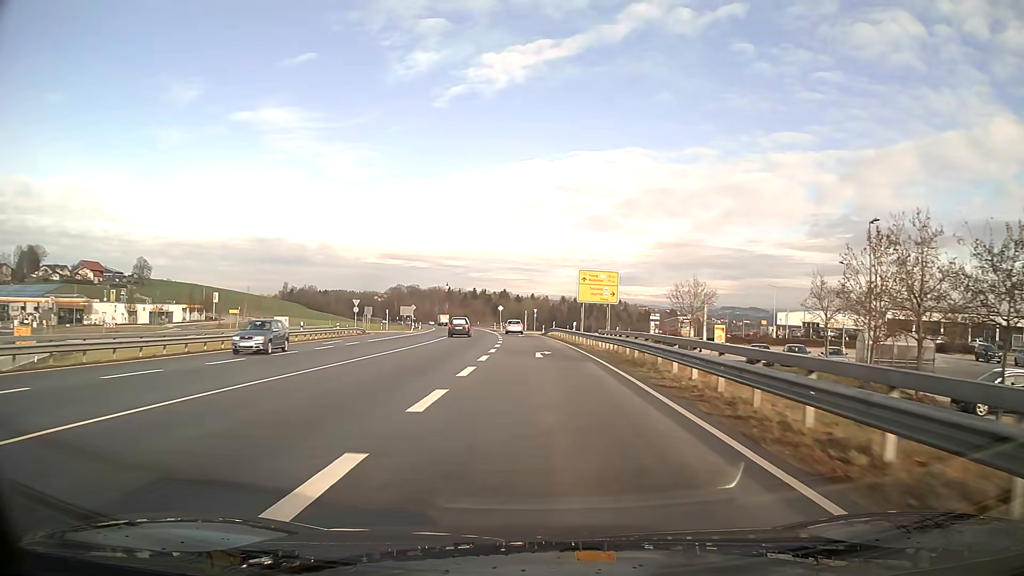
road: primary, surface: asphalt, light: Day
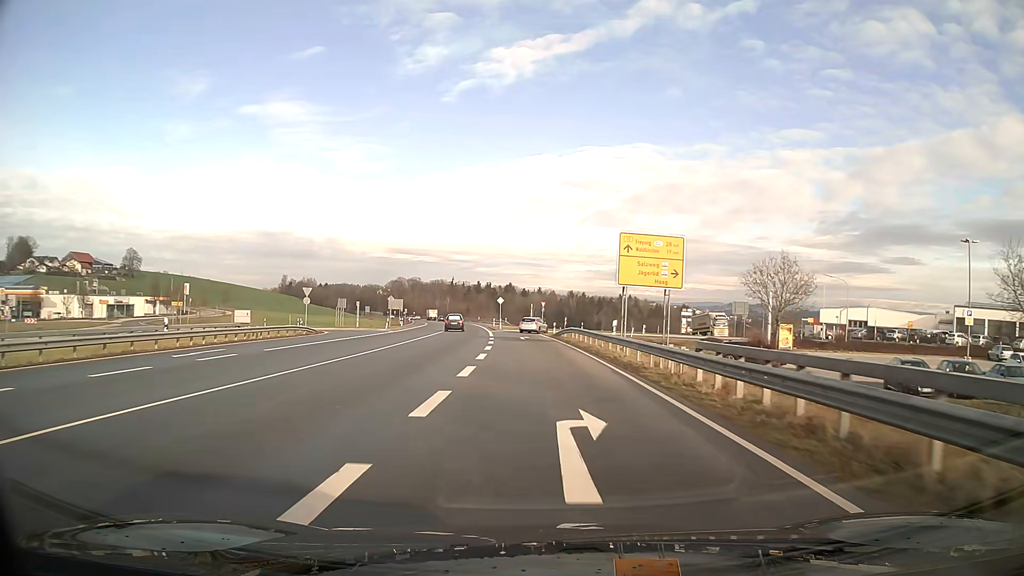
(-0.1, +18.5) m; -1°
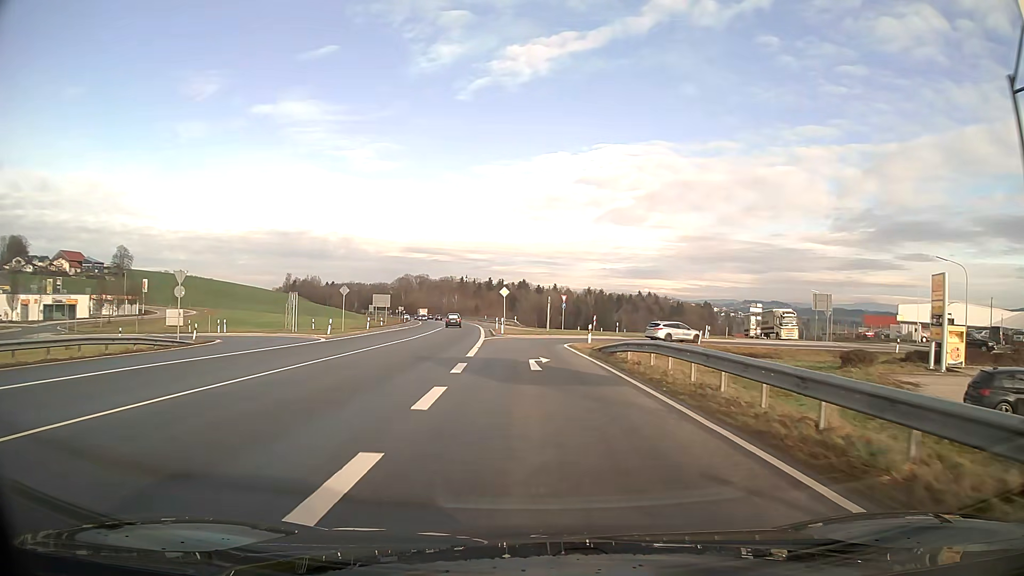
(-0.2, +23.3) m; -1°
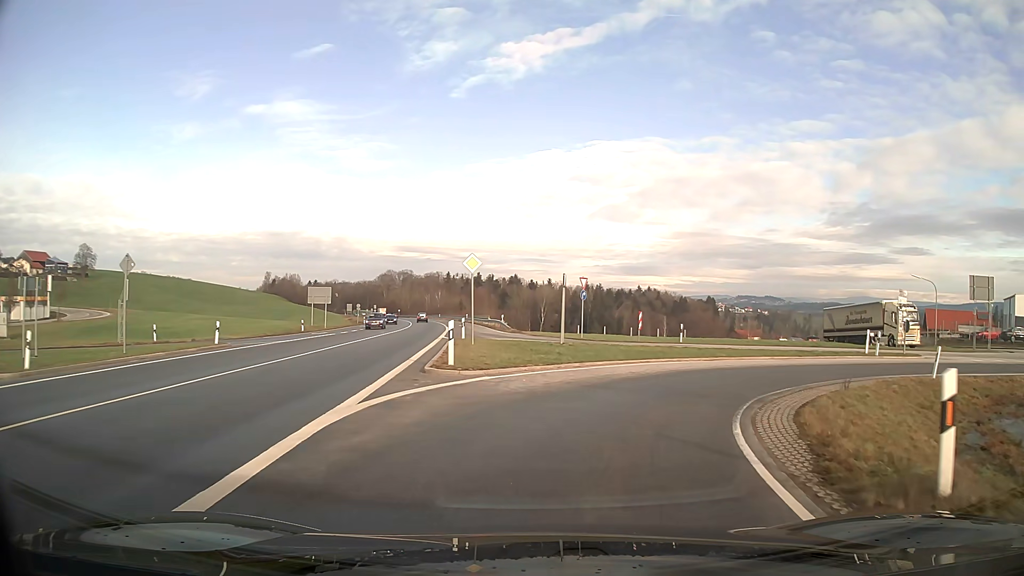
(-0.1, +29.0) m; +4°
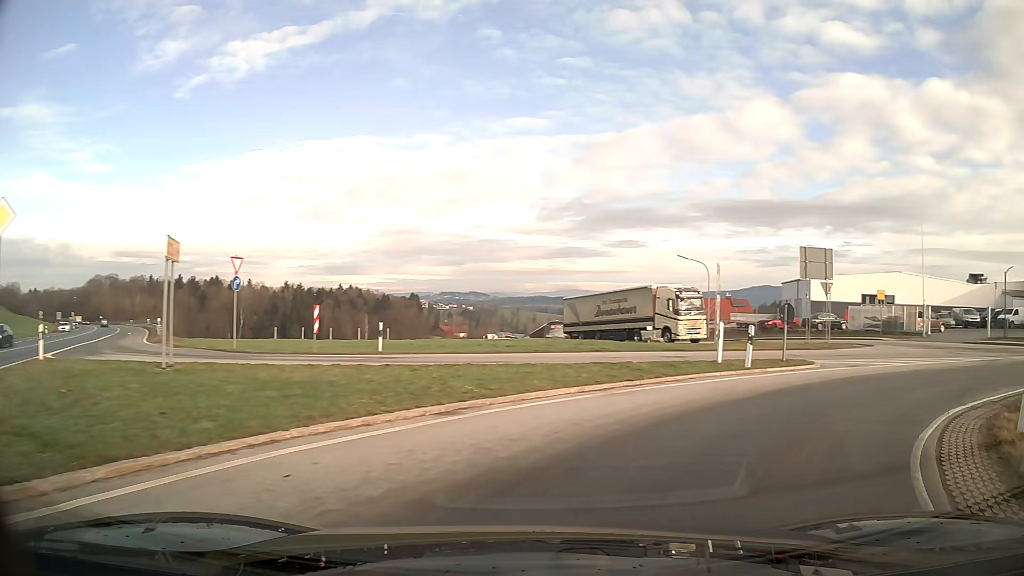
(+2.7, +13.4) m; +28°
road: primary_link
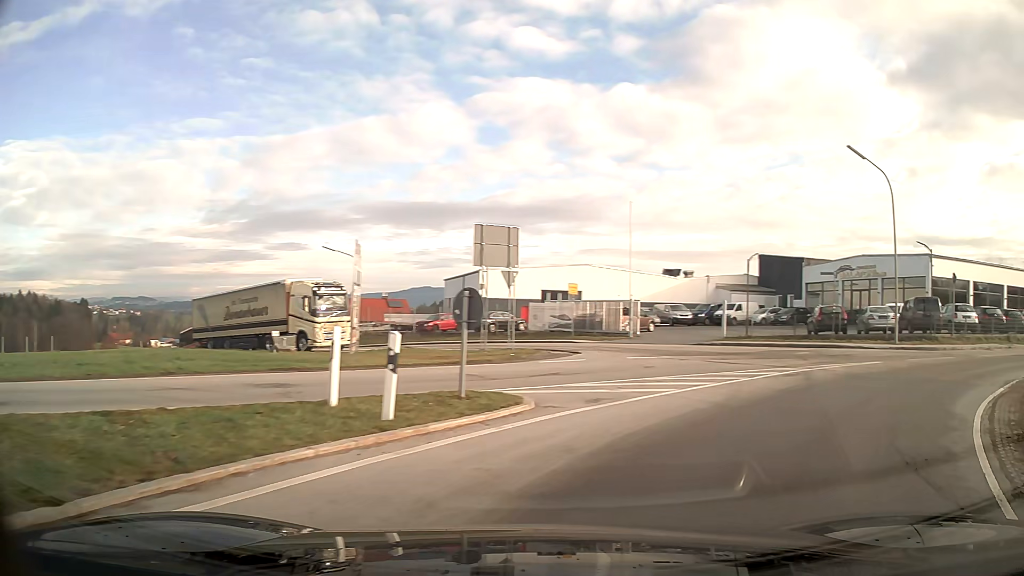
(+2.1, +8.4) m; +30°
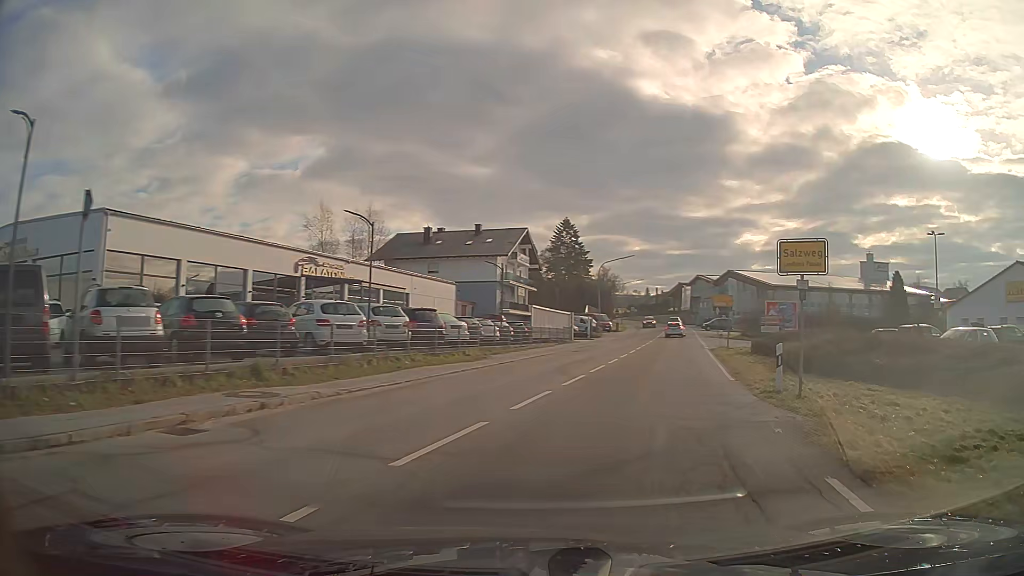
(+13.3, +18.7) m; +62°
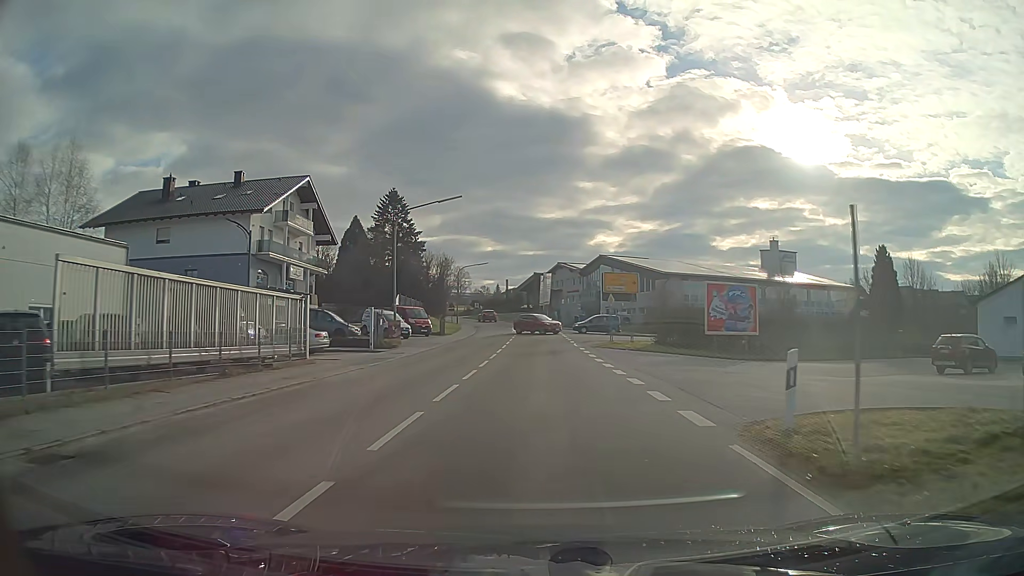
(+4.5, +30.4) m; +10°
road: tertiary
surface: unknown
(0, +10) (0, +20) (0, +30) (0, +40) (0, +50) (0, +60) (-1, +70) (-3, +80) (-5, +90) (-8, +99) m
